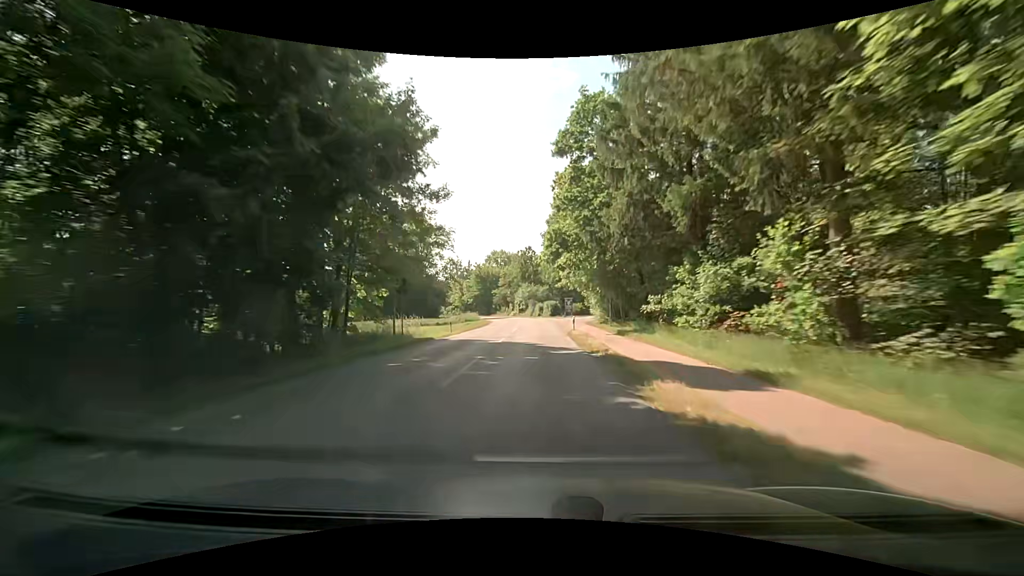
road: tertiary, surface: asphalt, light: Day
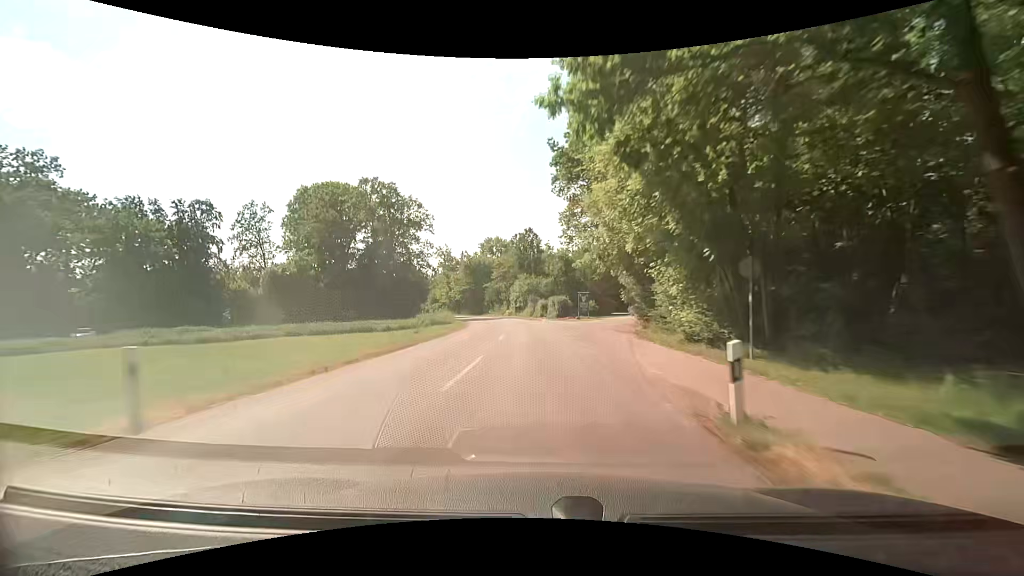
(-0.1, +25.2) m; -1°
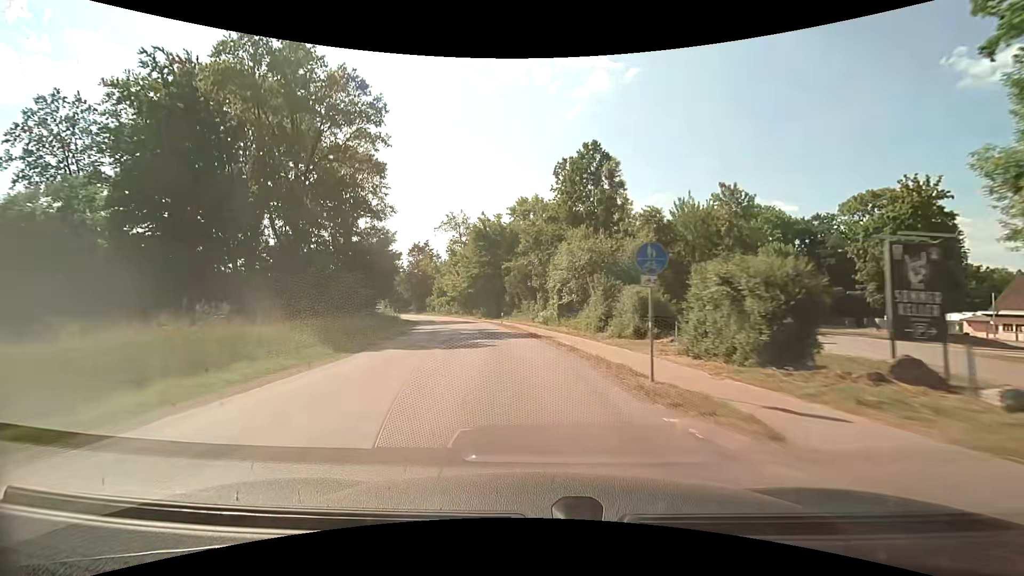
(-1.2, +48.9) m; -5°
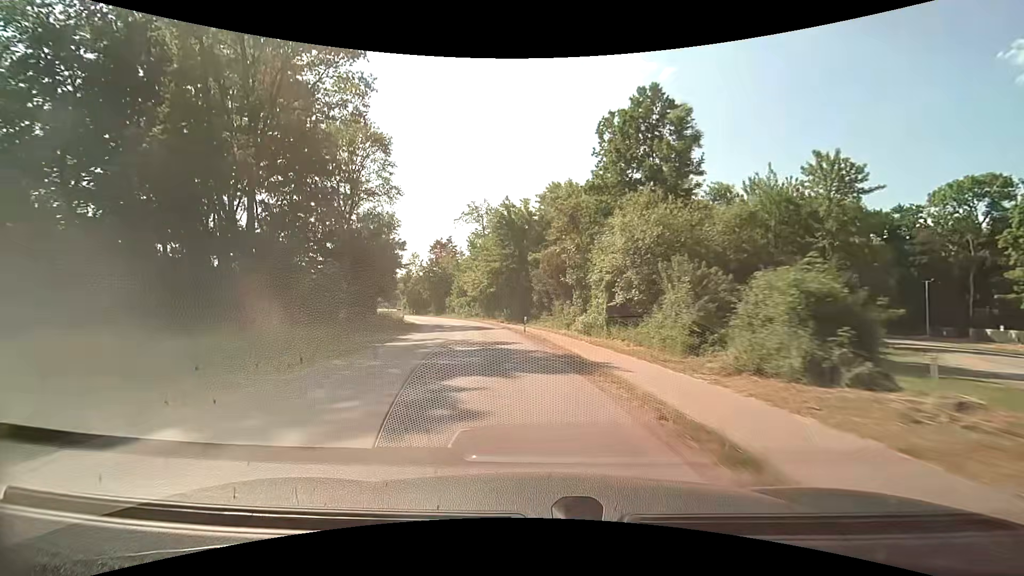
(-0.3, +11.8) m; -3°
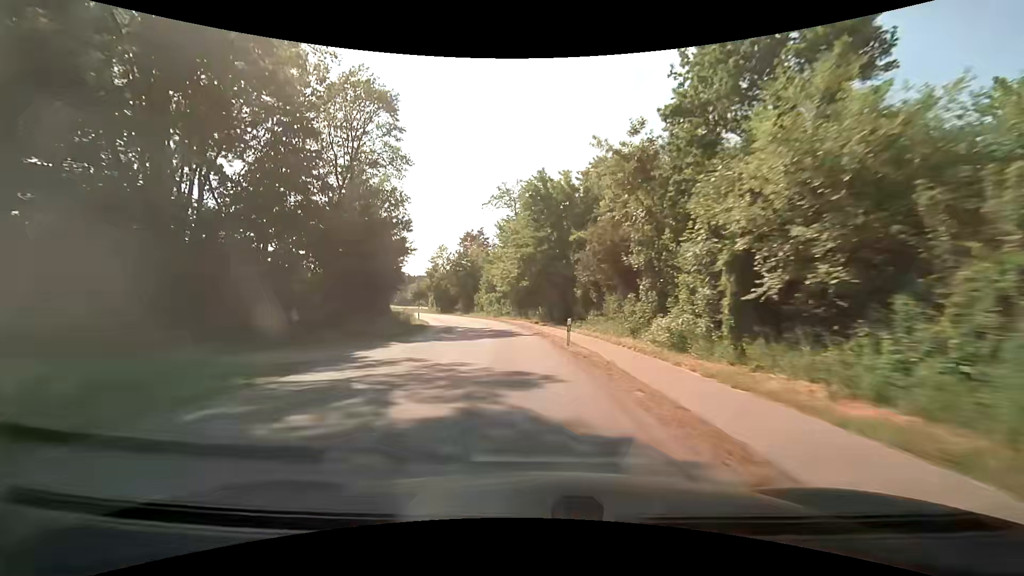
(-0.4, +11.7) m; -4°
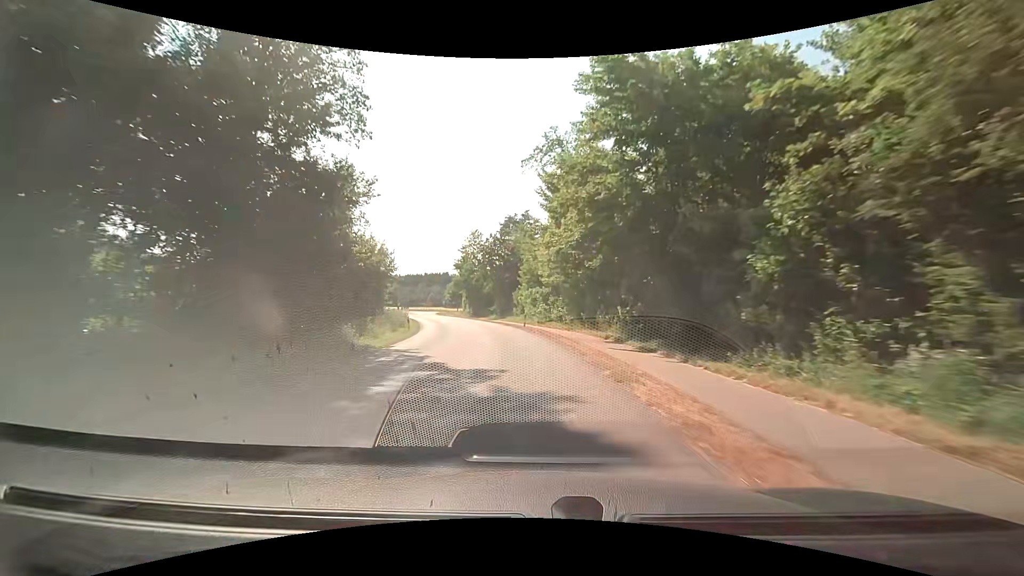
(-1.4, +23.3) m; -6°
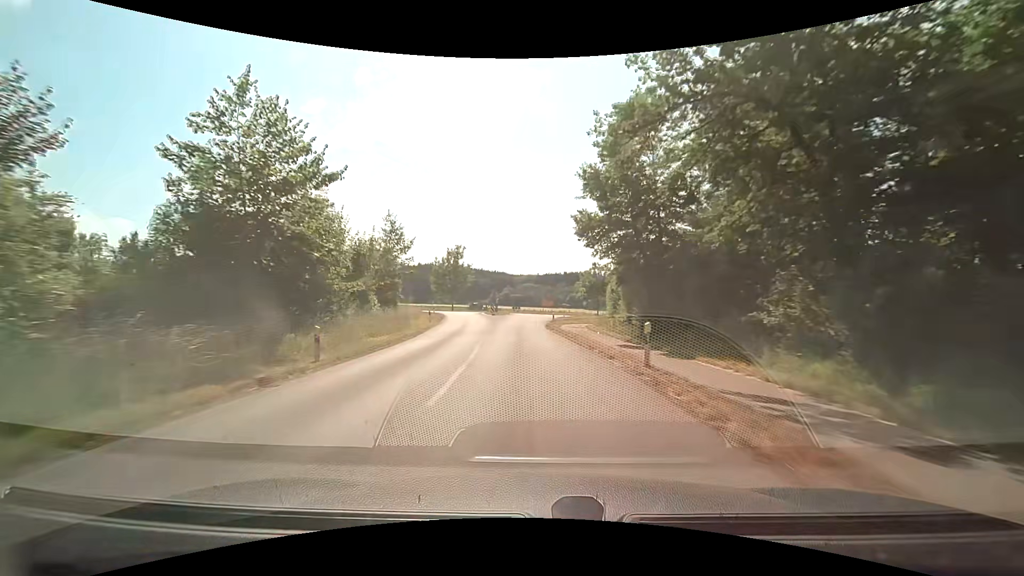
(-8.2, +53.9) m; -17°
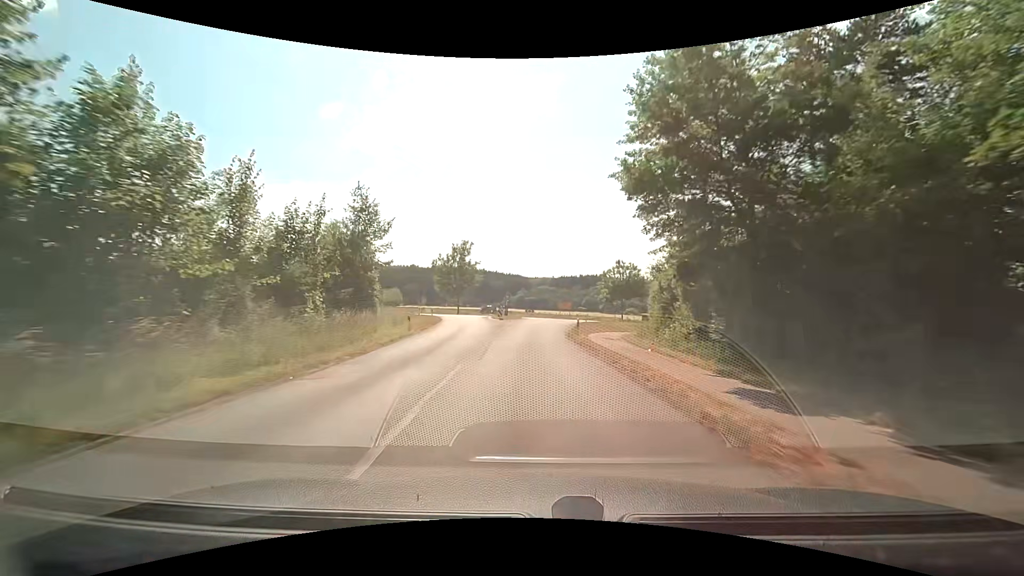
(-0.2, +10.1) m; -2°
(0, +10) (0, +20) (0, +30) (0, +40) (+1, +50) (+4, +59) (+10, +67) (+18, +72) (+28, +74) (+38, +75) m
